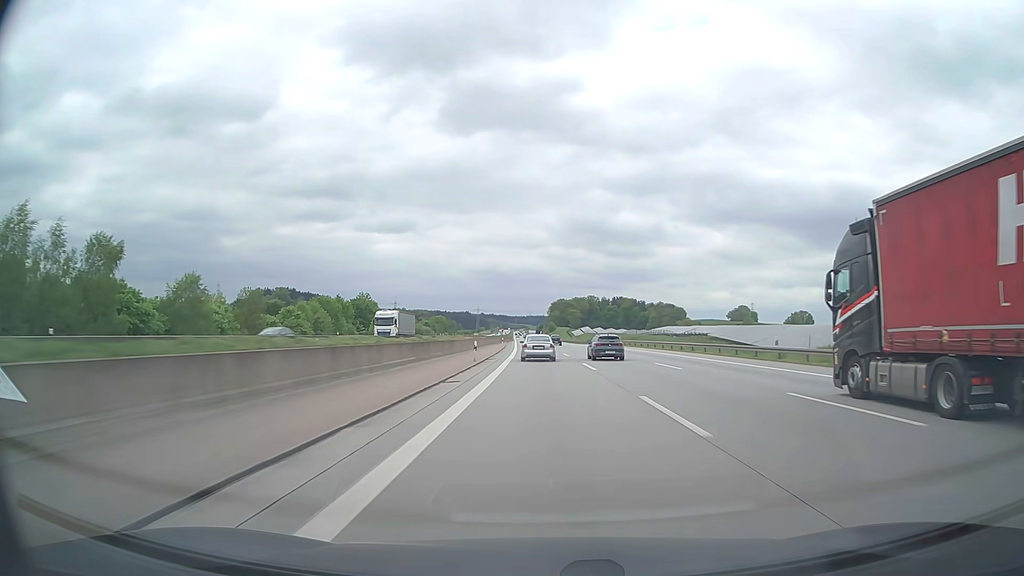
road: motorway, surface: asphalt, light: Day
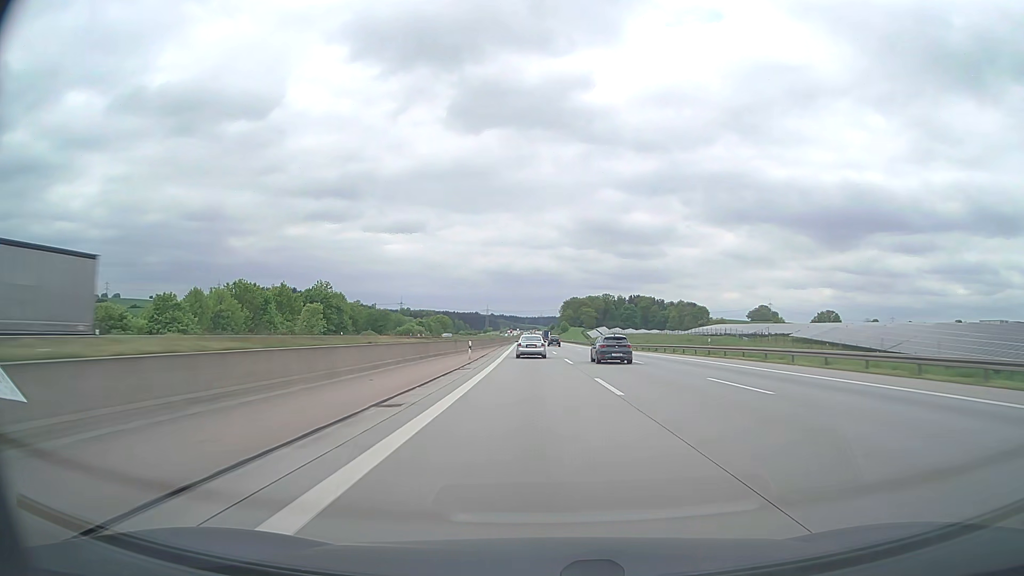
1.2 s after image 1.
(-0.4, +47.3) m; -1°
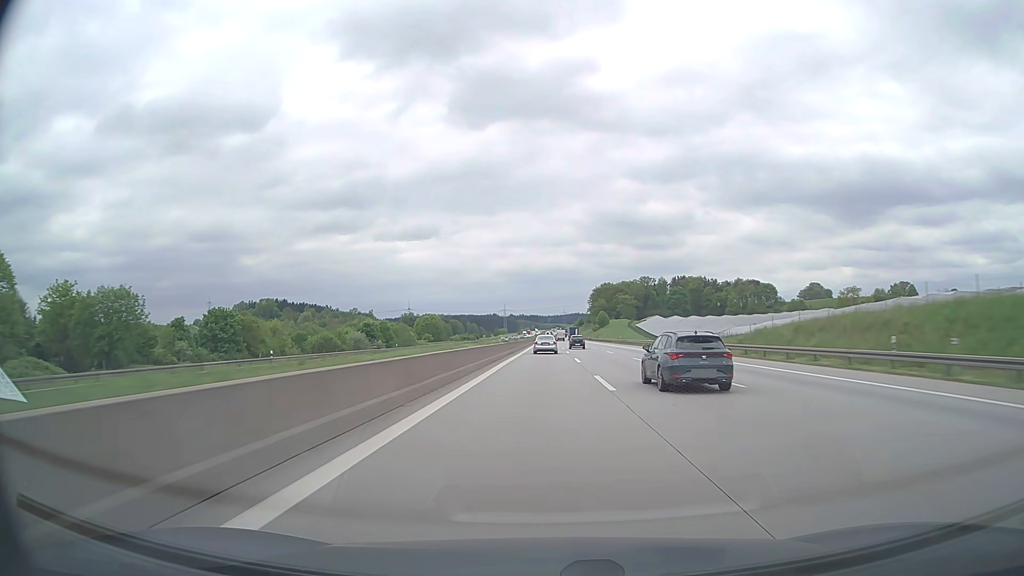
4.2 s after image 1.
(-2.7, +126.1) m; -2°
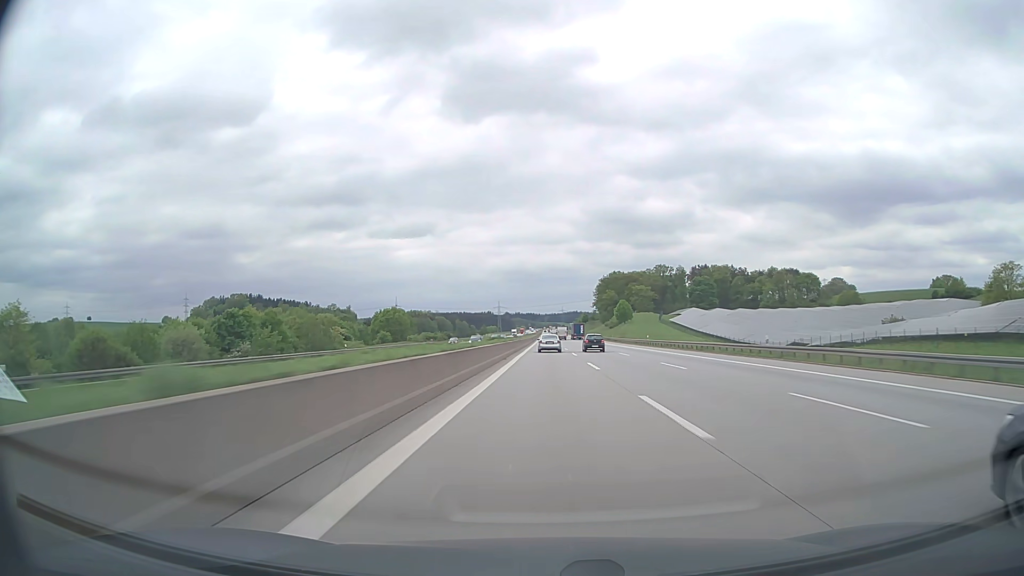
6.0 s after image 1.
(-0.1, +80.5) m; 0°
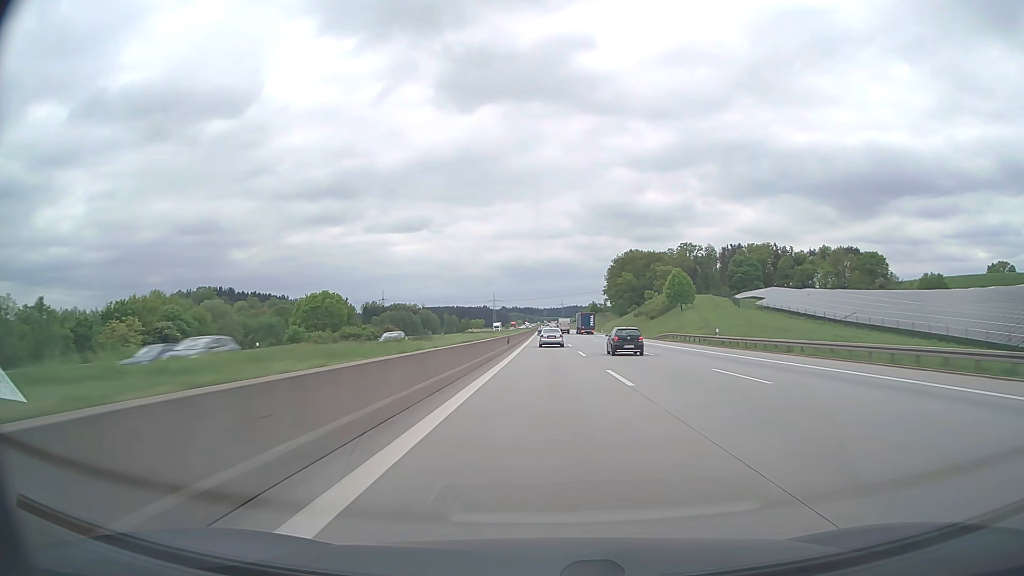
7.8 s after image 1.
(+0.1, +82.8) m; 0°
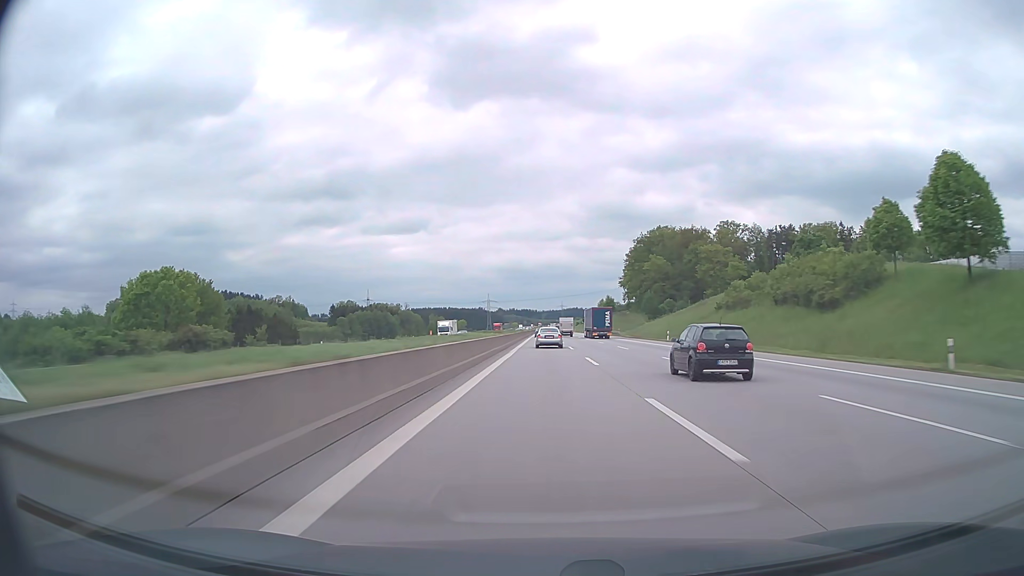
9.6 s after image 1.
(+0.1, +80.9) m; 0°
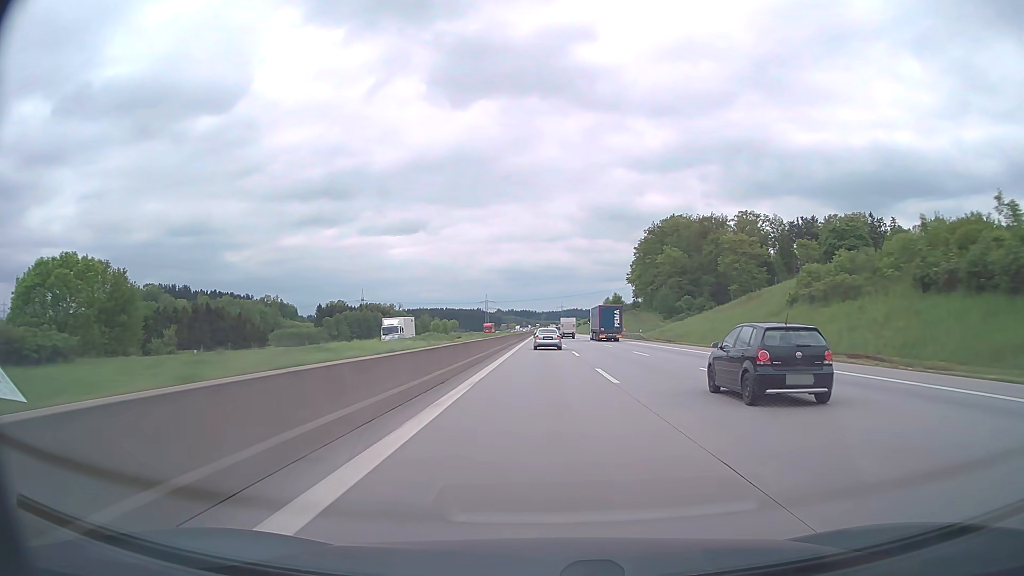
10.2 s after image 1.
(0.0, +26.3) m; 0°
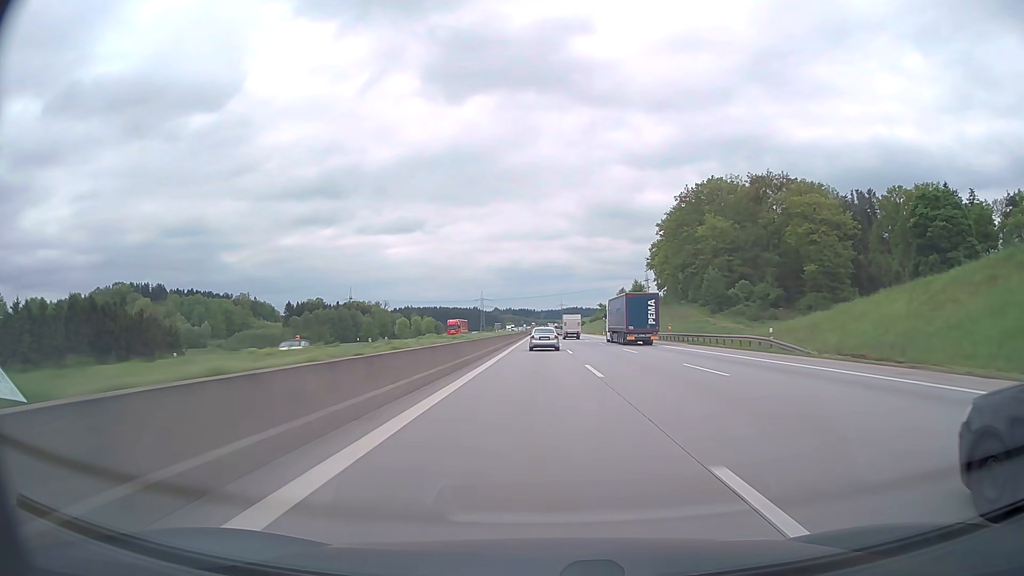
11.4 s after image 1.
(+0.1, +51.6) m; 0°
(0, +10) (0, +20) (0, +30) (0, +40) (0, +50) (0, +60) (0, +70) (0, +80) (0, +90) (0, +100) m
